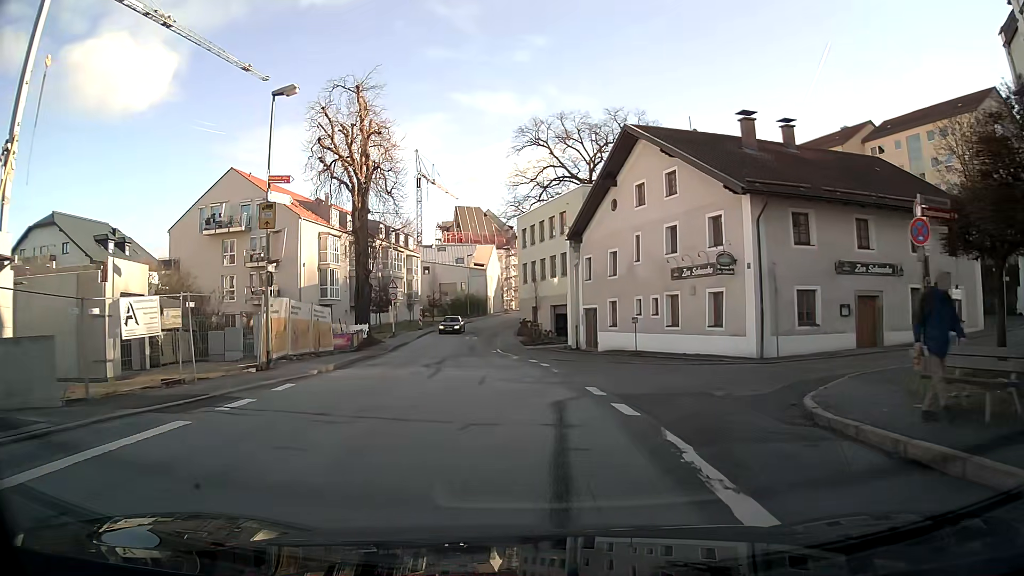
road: primary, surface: asphalt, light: Day
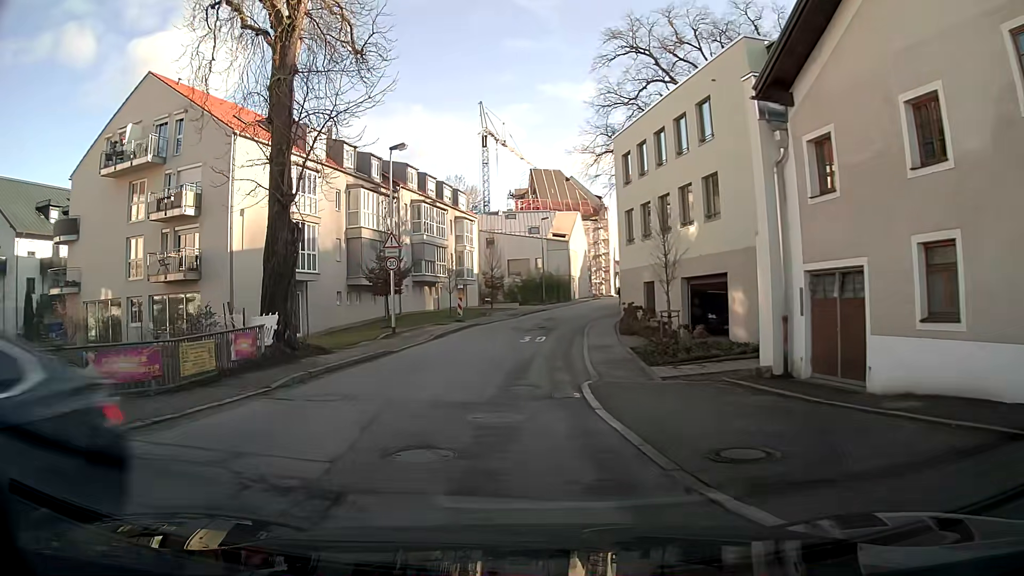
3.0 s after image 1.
(-1.4, +23.8) m; -8°
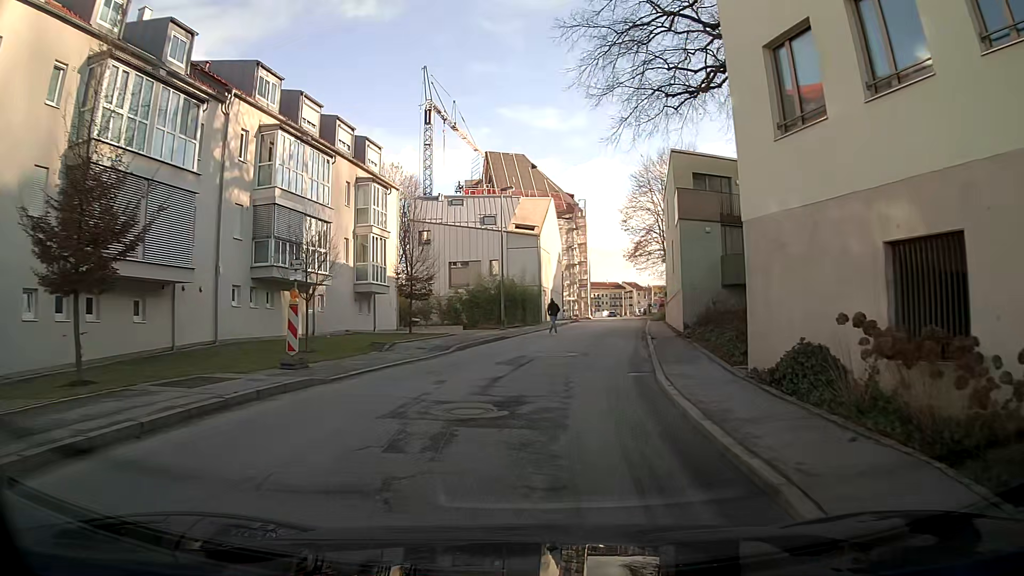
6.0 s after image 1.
(+0.1, +24.3) m; 0°
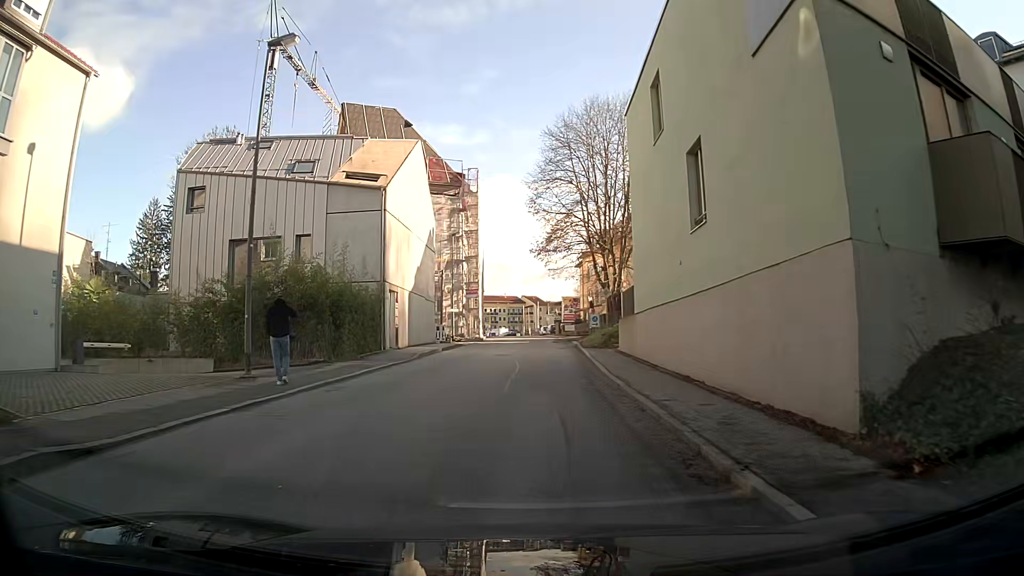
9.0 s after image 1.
(+3.8, +23.3) m; +13°
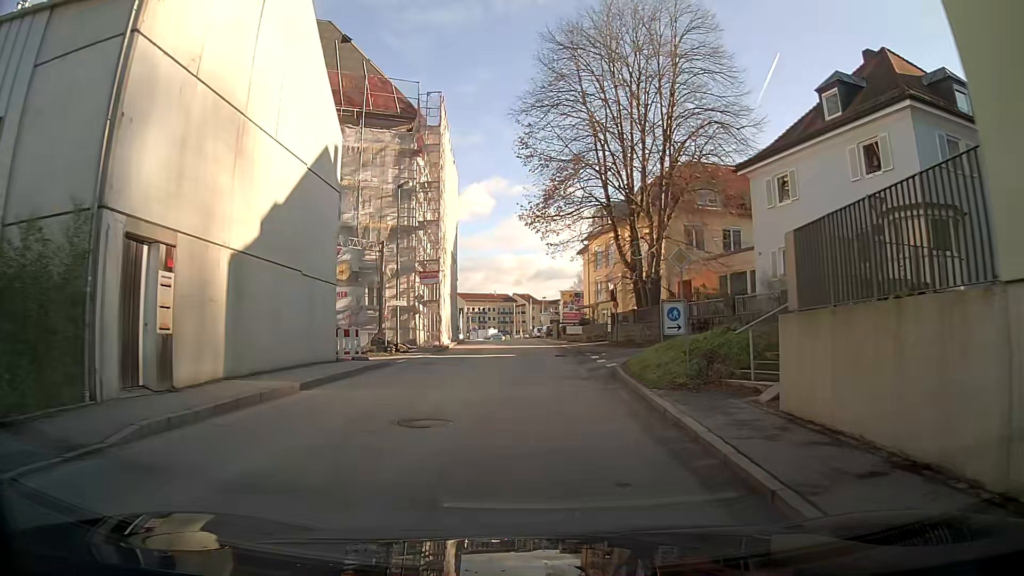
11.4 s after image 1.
(0.0, +18.4) m; 0°
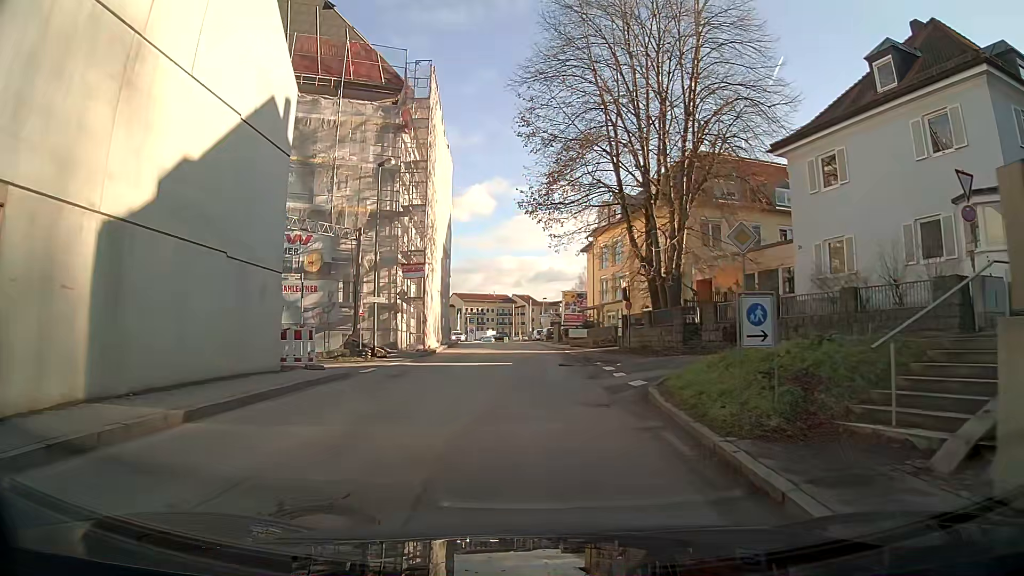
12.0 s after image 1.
(0.0, +4.6) m; 0°
